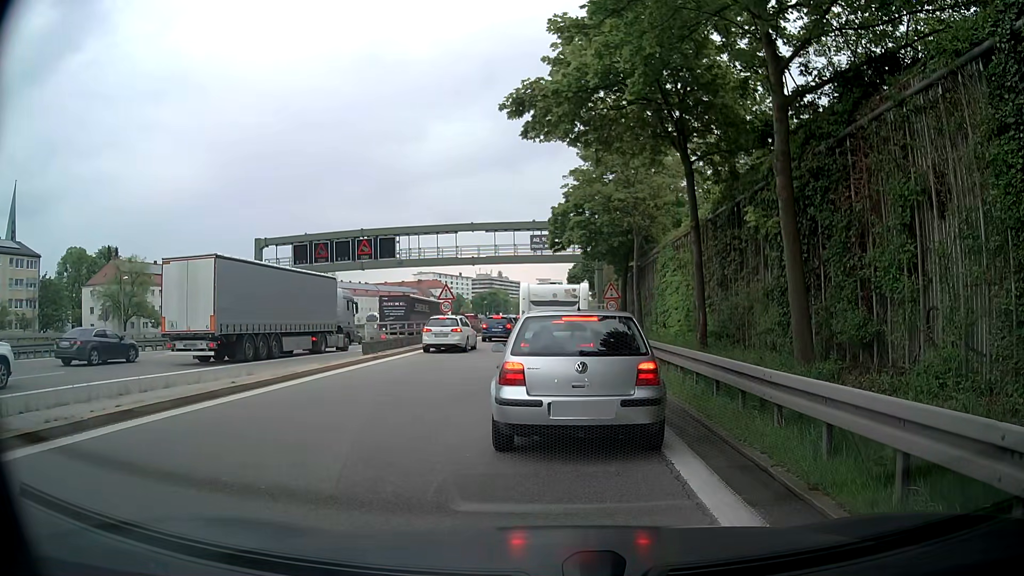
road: motorway_link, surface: asphalt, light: Day
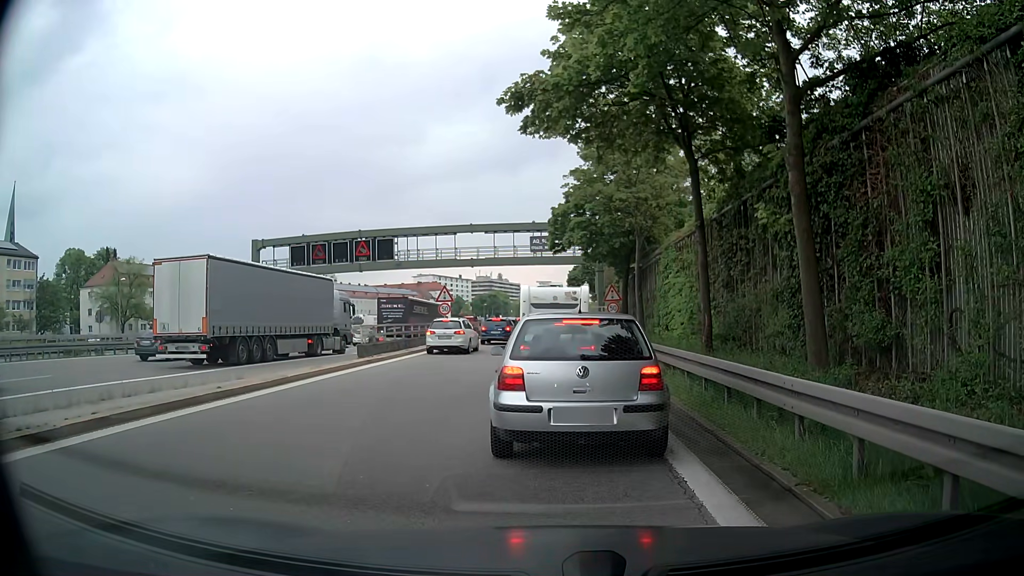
(0.0, +0.6) m; 0°
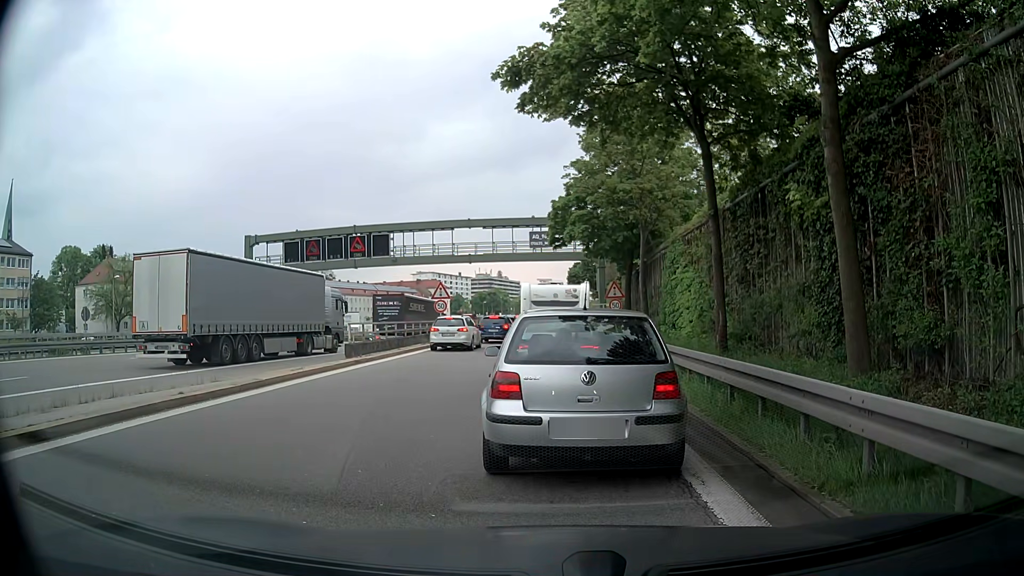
(0.0, +1.4) m; 0°
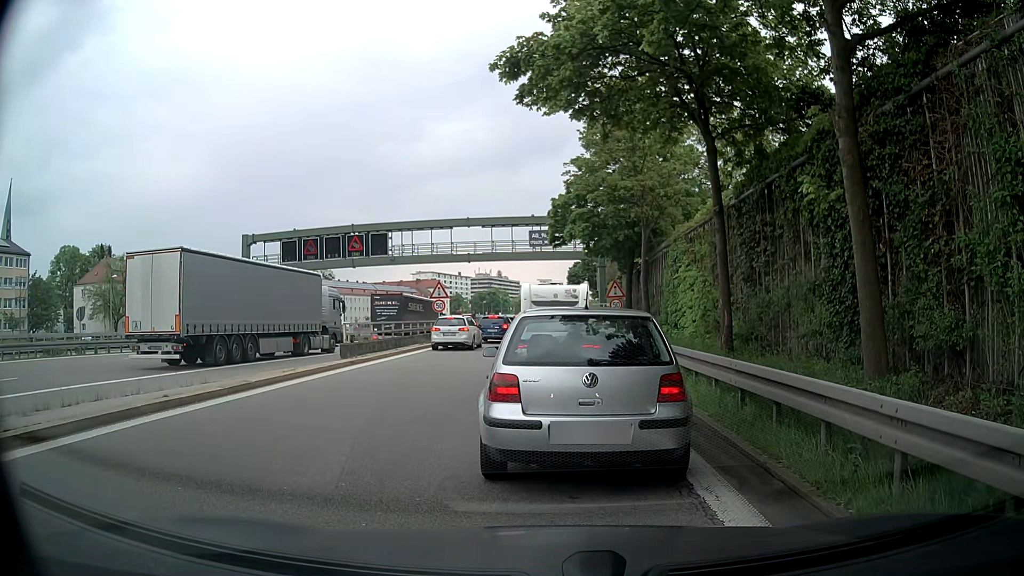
(0.0, +0.5) m; 0°
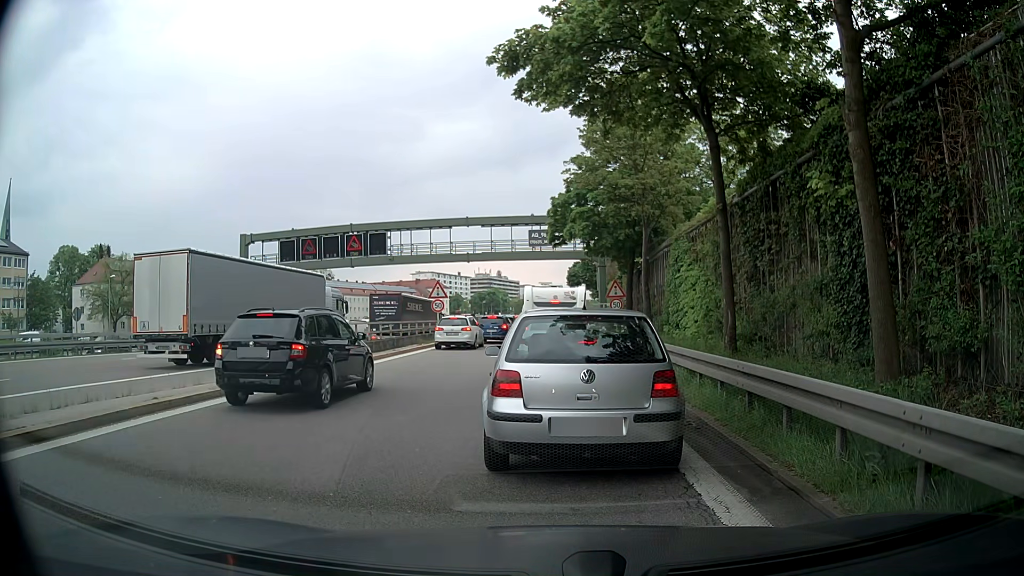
(0.0, +0.4) m; 0°
